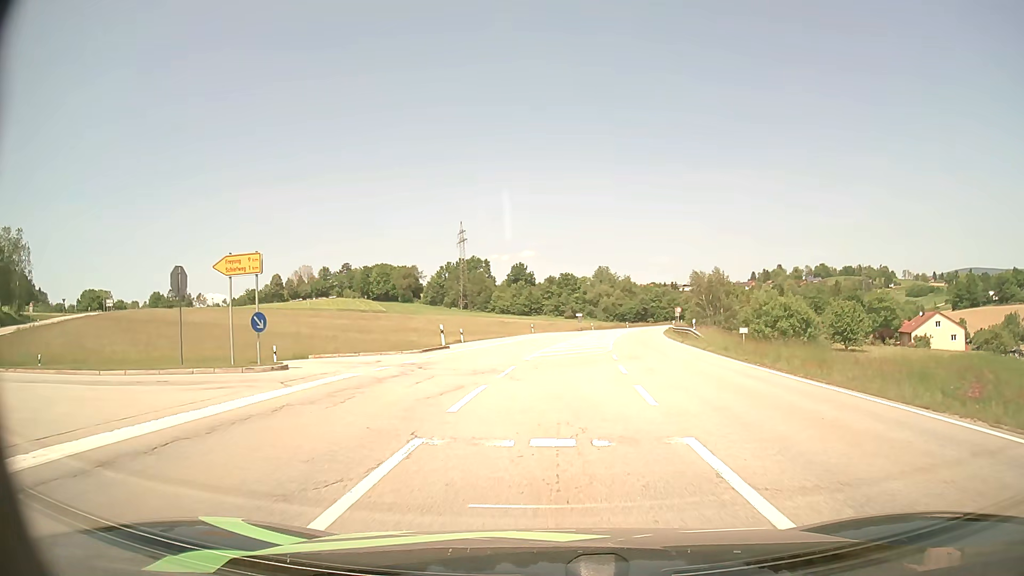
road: secondary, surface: asphalt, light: Day
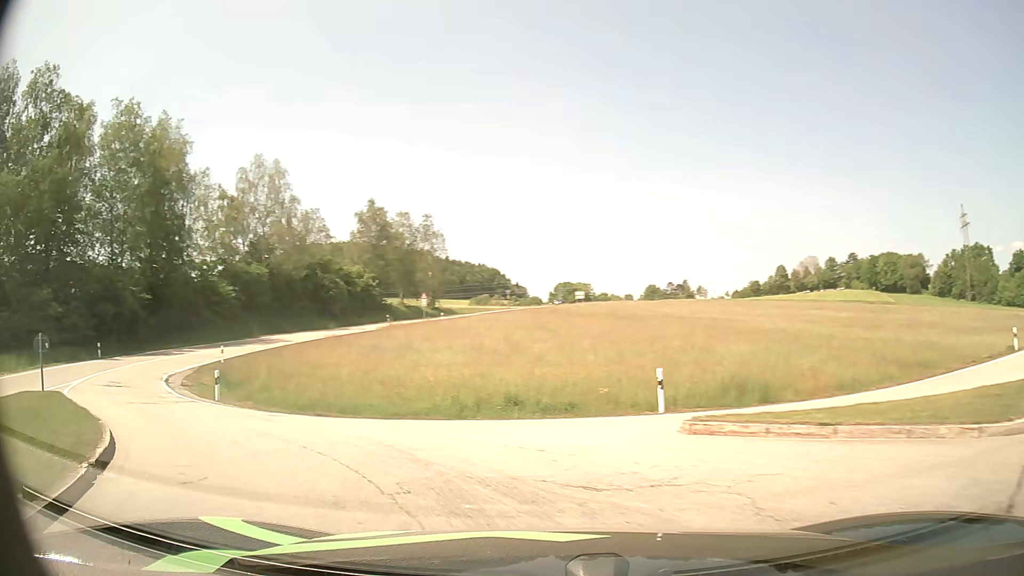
(-3.8, +20.3) m; -42°
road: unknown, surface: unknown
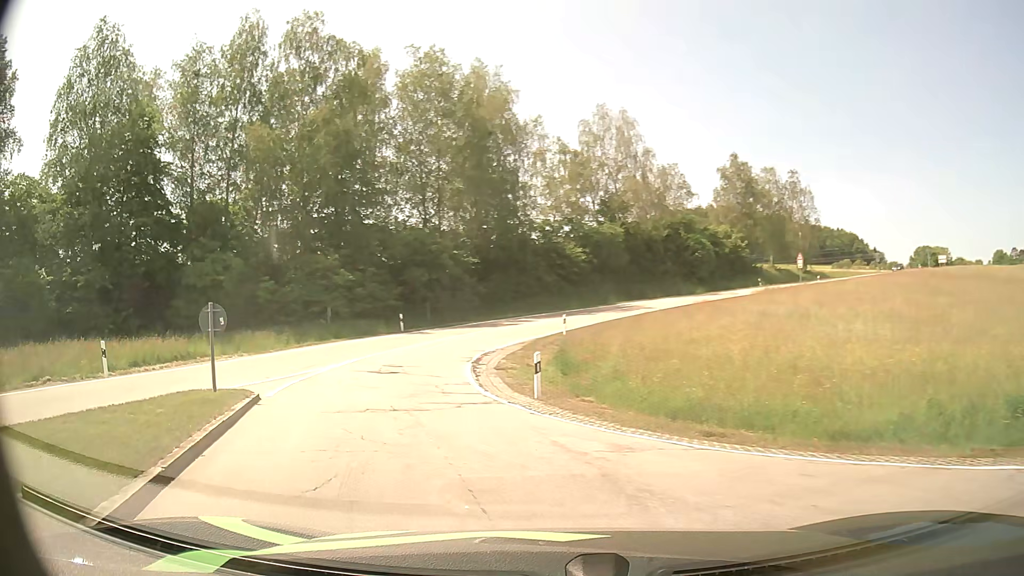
(-2.4, +7.9) m; -31°
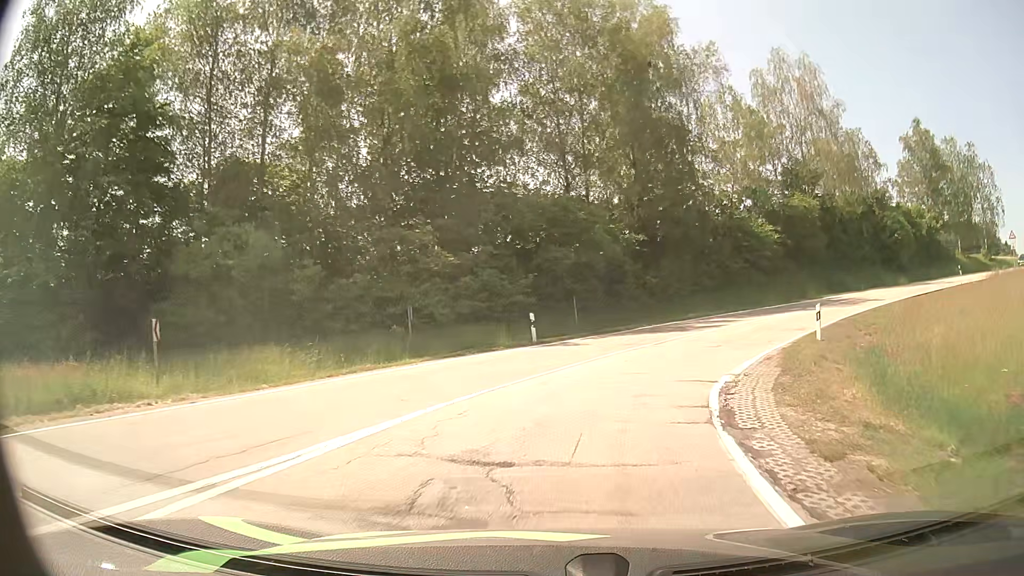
(-3.0, +15.1) m; -15°
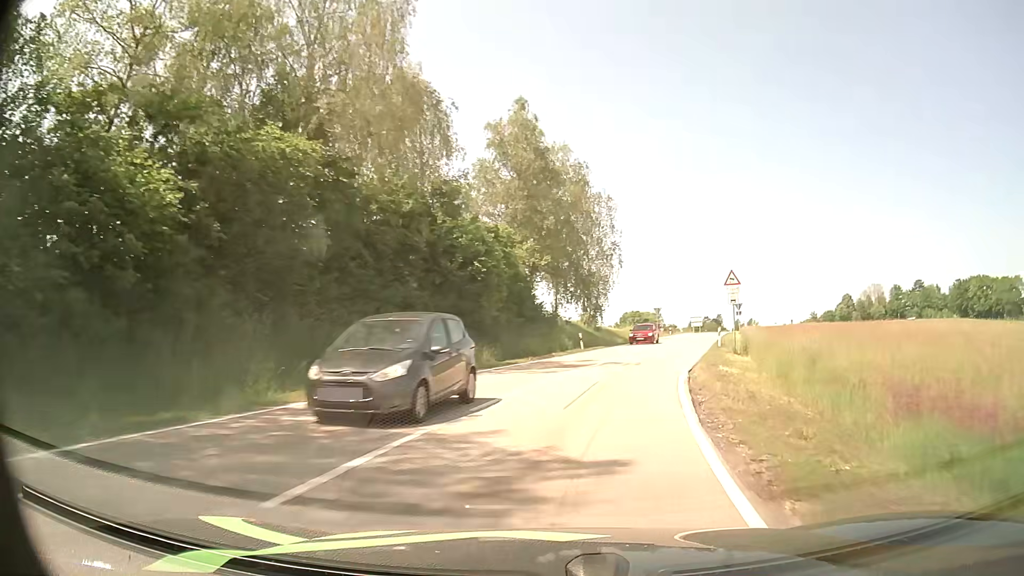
(+12.2, +29.0) m; +42°
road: secondary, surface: asphalt
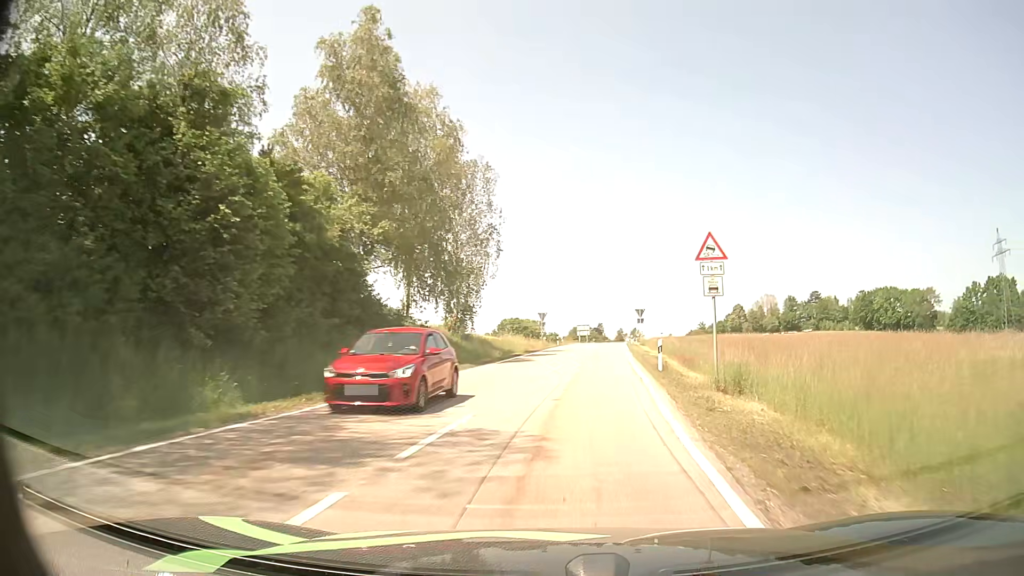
(+1.5, +15.2) m; +11°
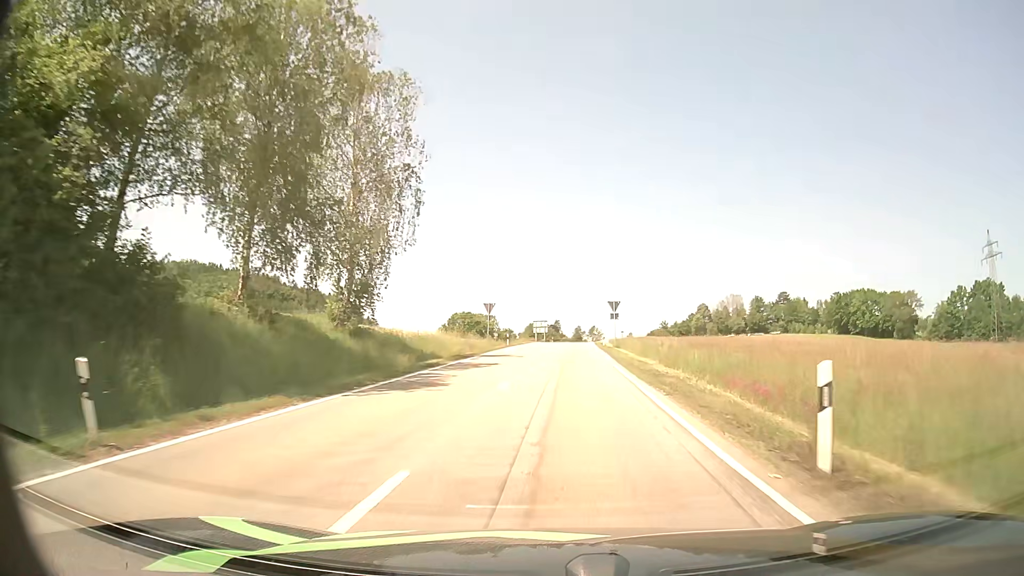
(+0.7, +17.0) m; +4°
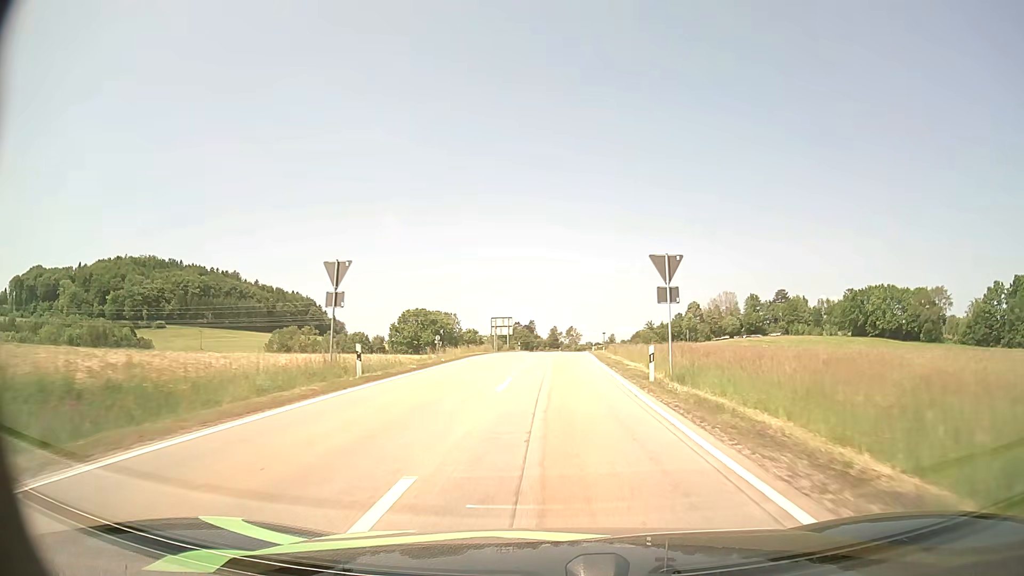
(+1.1, +38.6) m; +2°
(0, +10) (0, +20) (0, +30) (+1, +40) (+1, +50) (+1, +60) (+2, +70) (+3, +80) (+4, +90) (+5, +100) m
